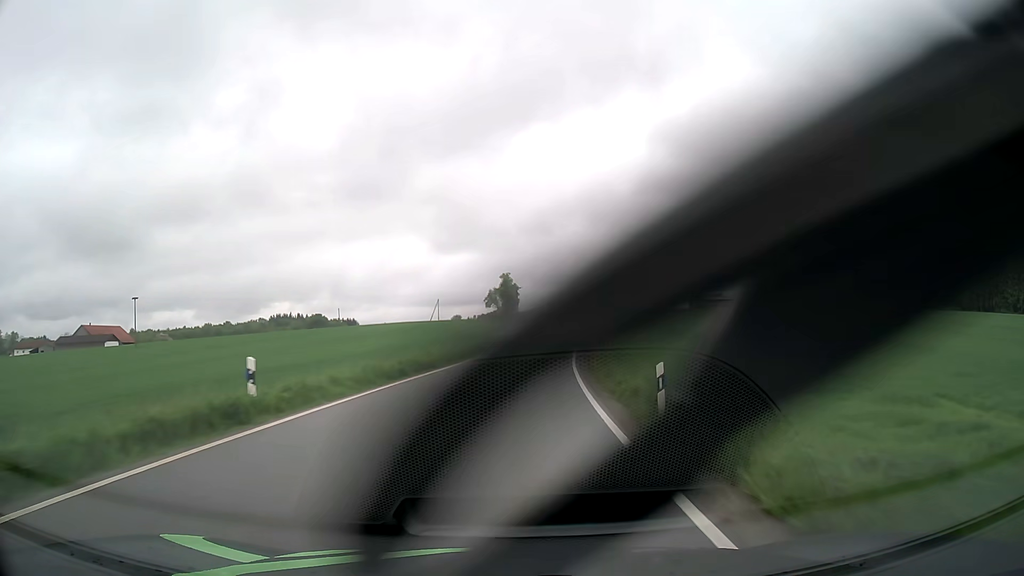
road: tertiary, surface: asphalt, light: Day
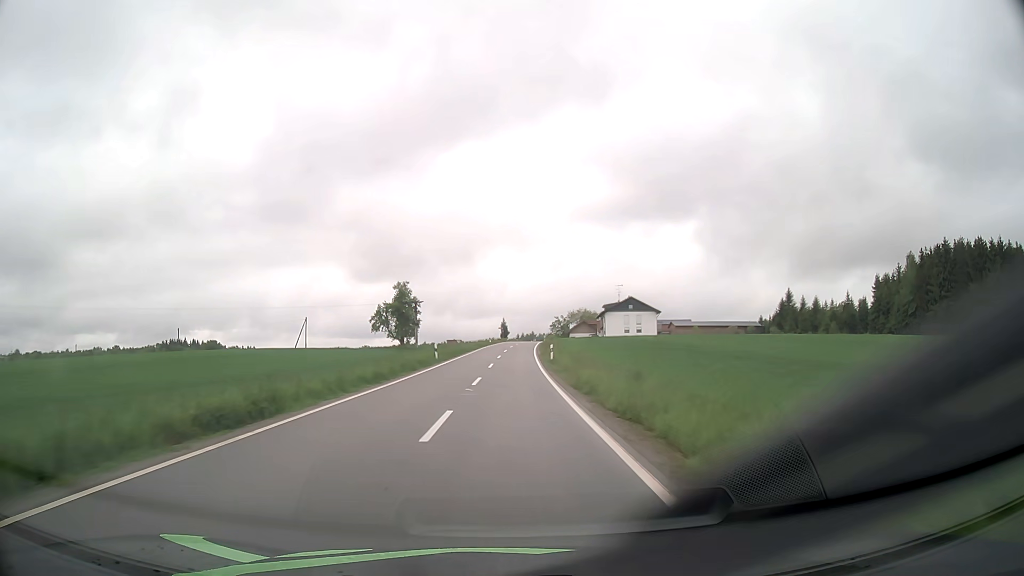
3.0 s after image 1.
(+4.7, +60.1) m; +7°
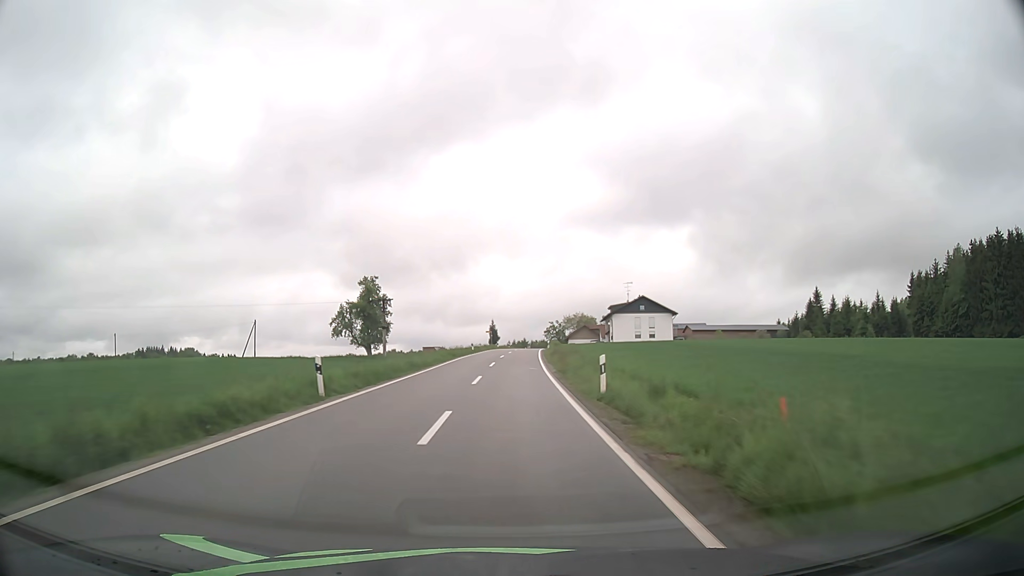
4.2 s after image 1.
(+0.2, +24.2) m; +1°
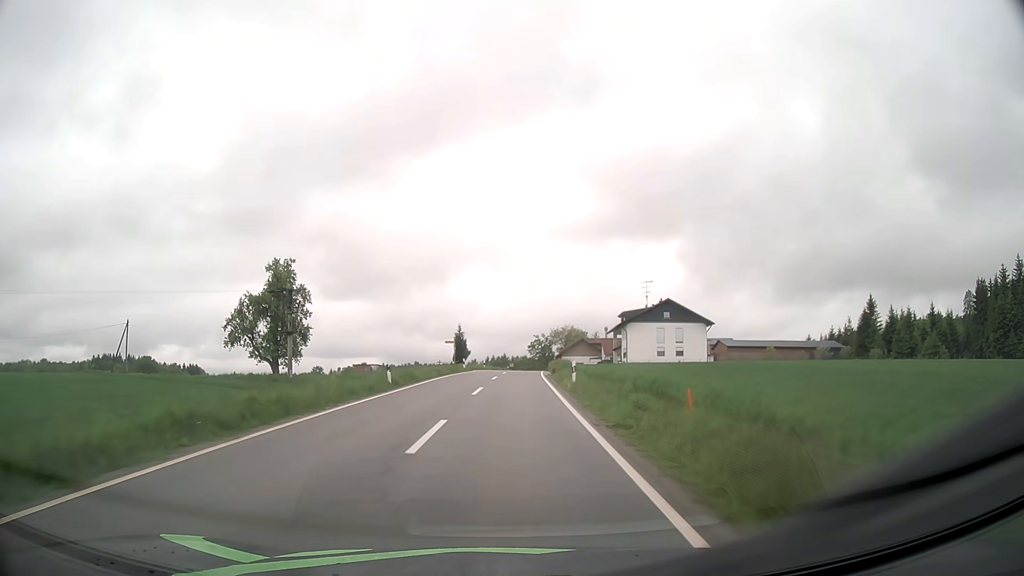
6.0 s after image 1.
(+0.5, +36.4) m; +2°
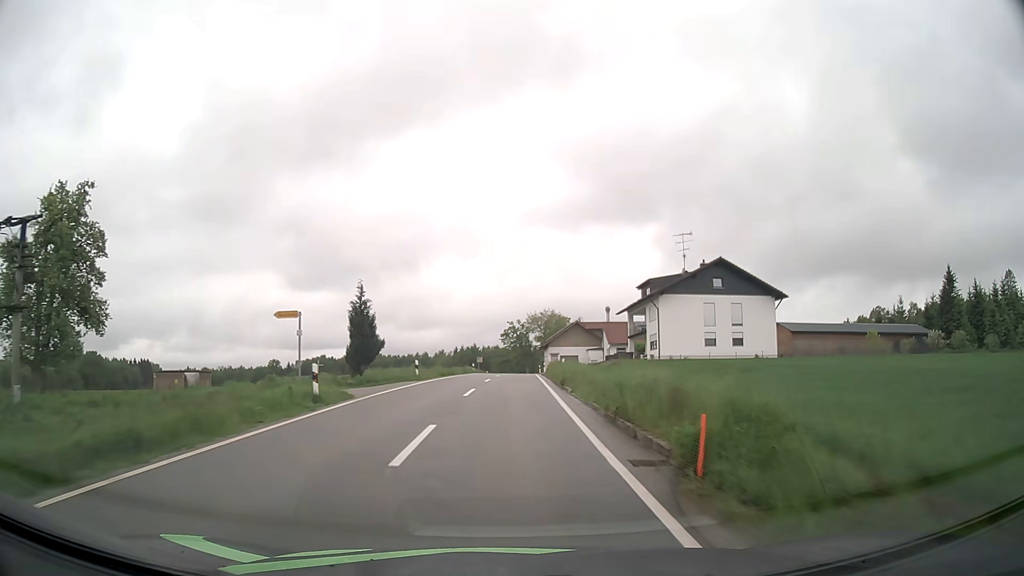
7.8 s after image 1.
(+0.8, +36.8) m; +3°
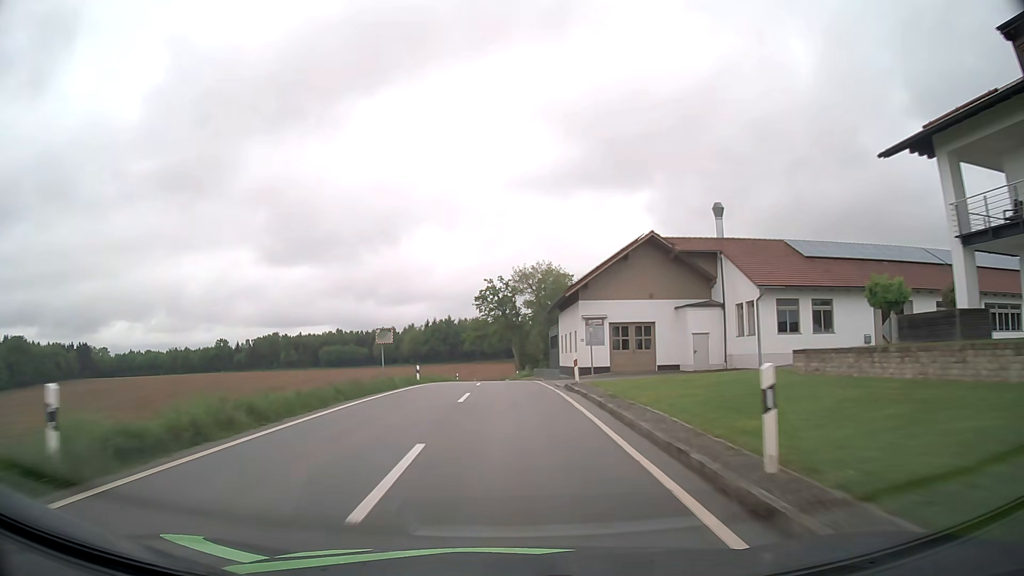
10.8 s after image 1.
(+1.0, +62.5) m; +1°
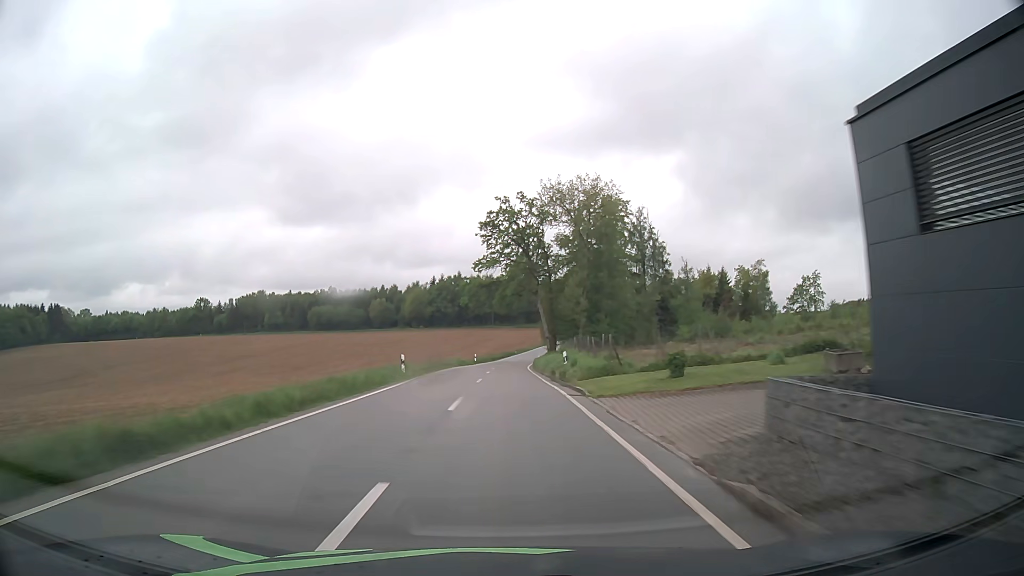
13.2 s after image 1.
(-0.6, +50.8) m; -2°
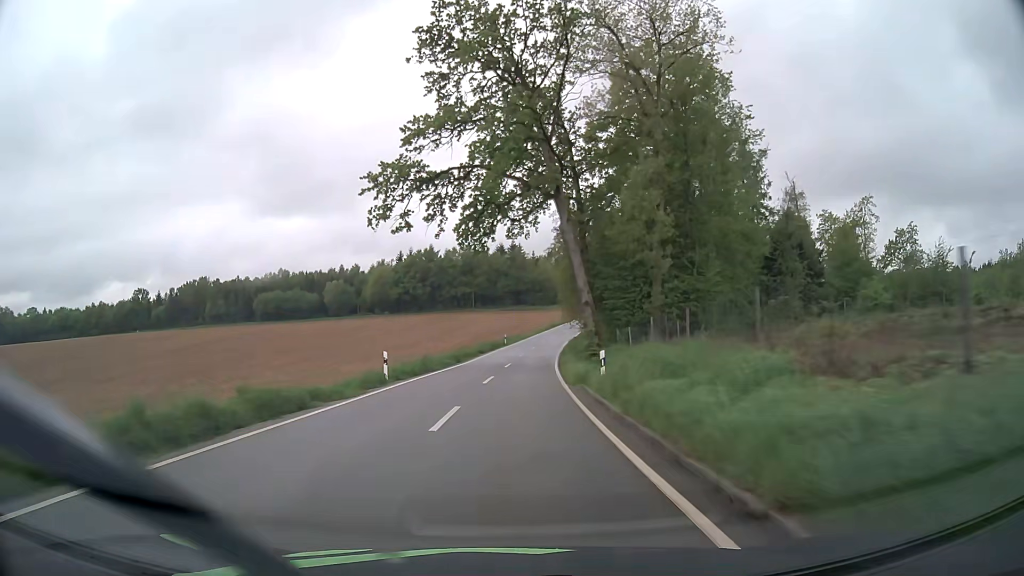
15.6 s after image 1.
(+0.5, +51.5) m; +1°
(0, +10) (0, +20) (+1, +30) (+1, +40) (+2, +50) (+3, +60) (+5, +70) (+6, +80) (+8, +89) (+10, +99) m
